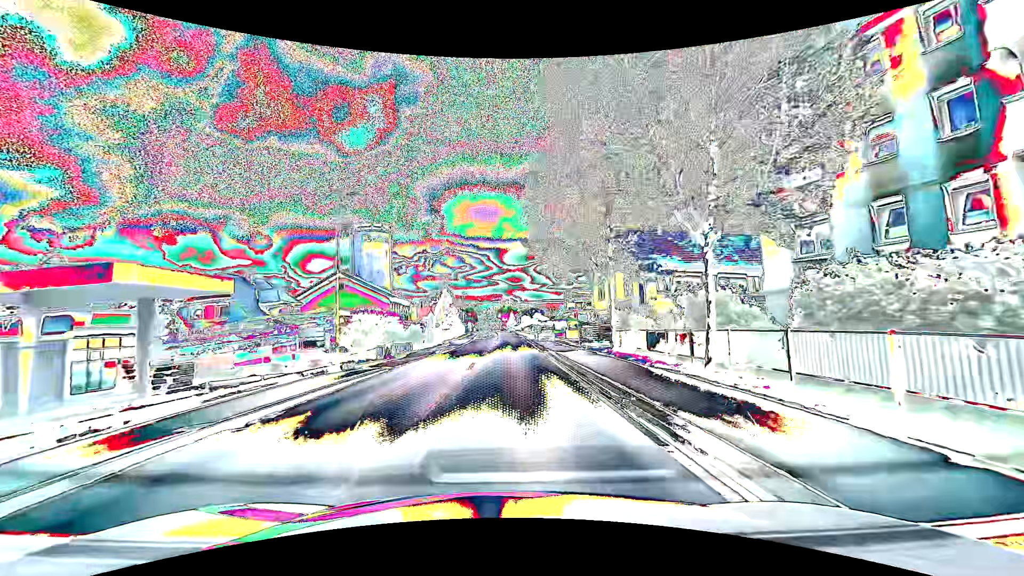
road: primary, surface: asphalt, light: Day
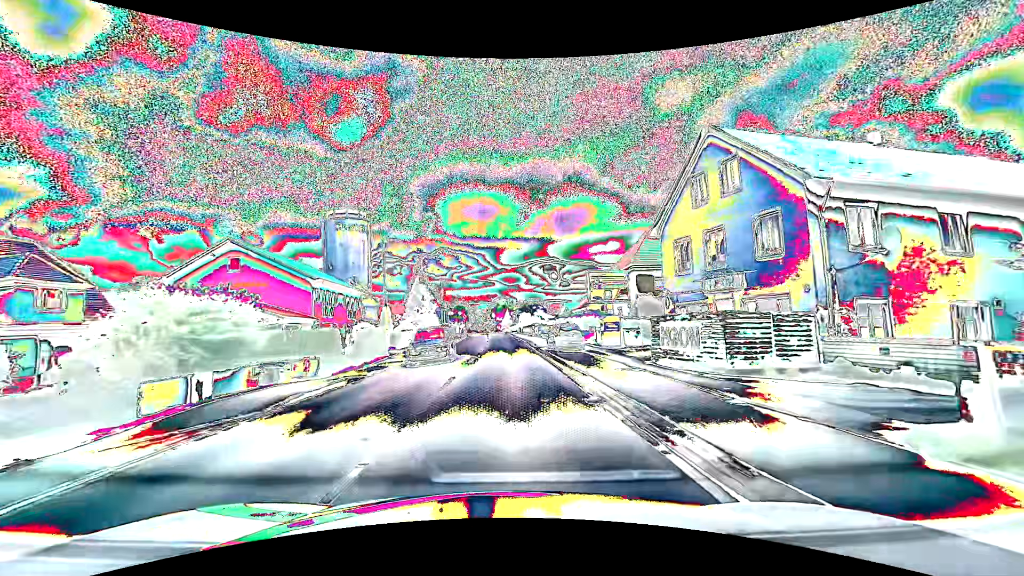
(0.0, +23.7) m; +1°
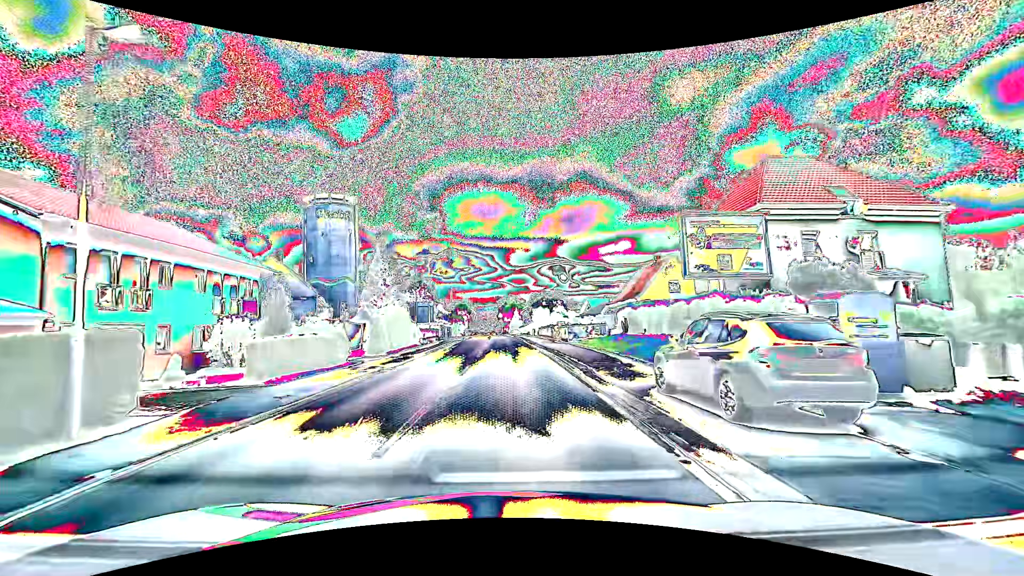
(-0.2, +23.7) m; -1°
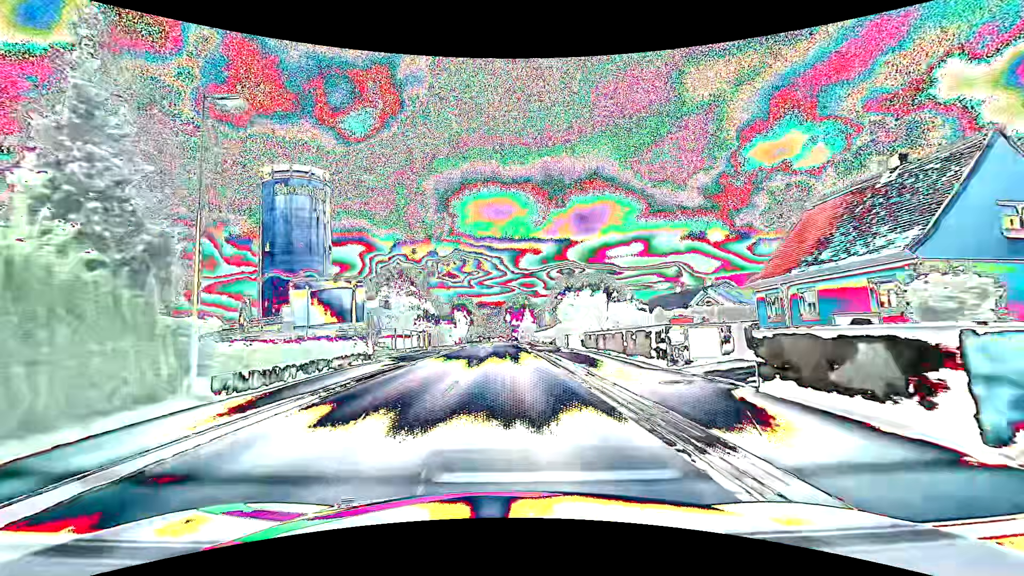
(-0.4, +31.5) m; -1°
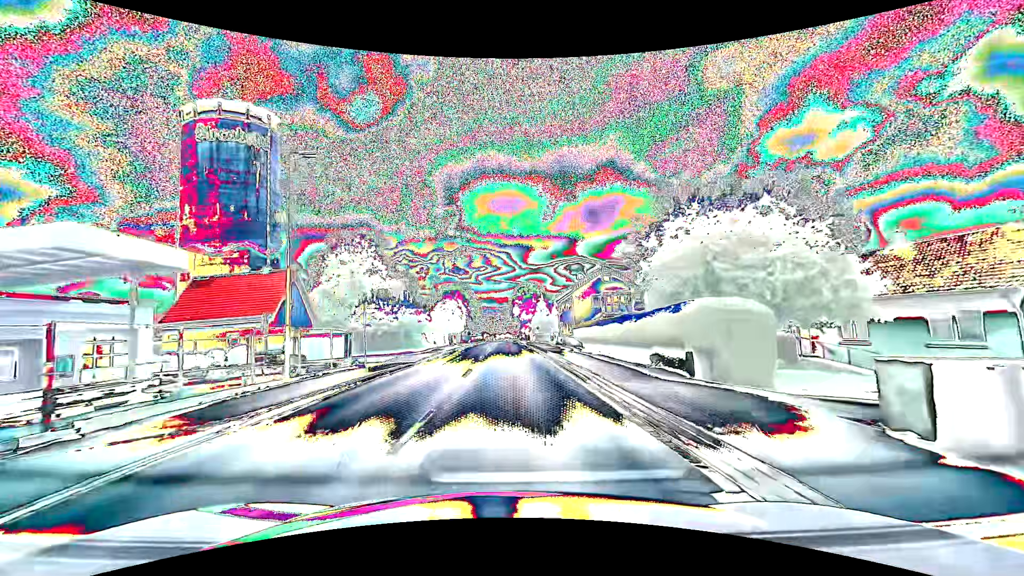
(-0.3, +31.6) m; -1°
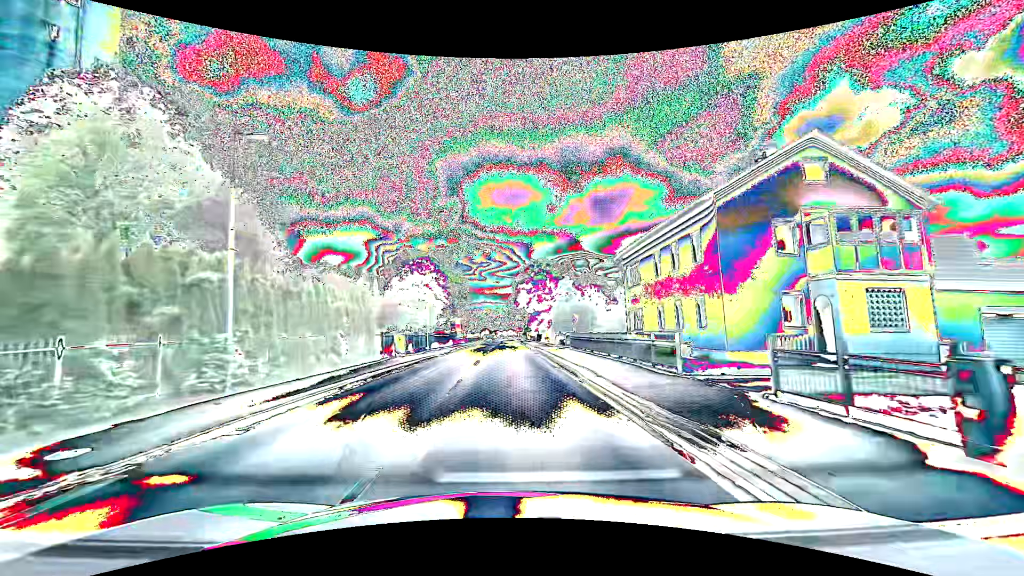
(0.0, +39.8) m; 0°
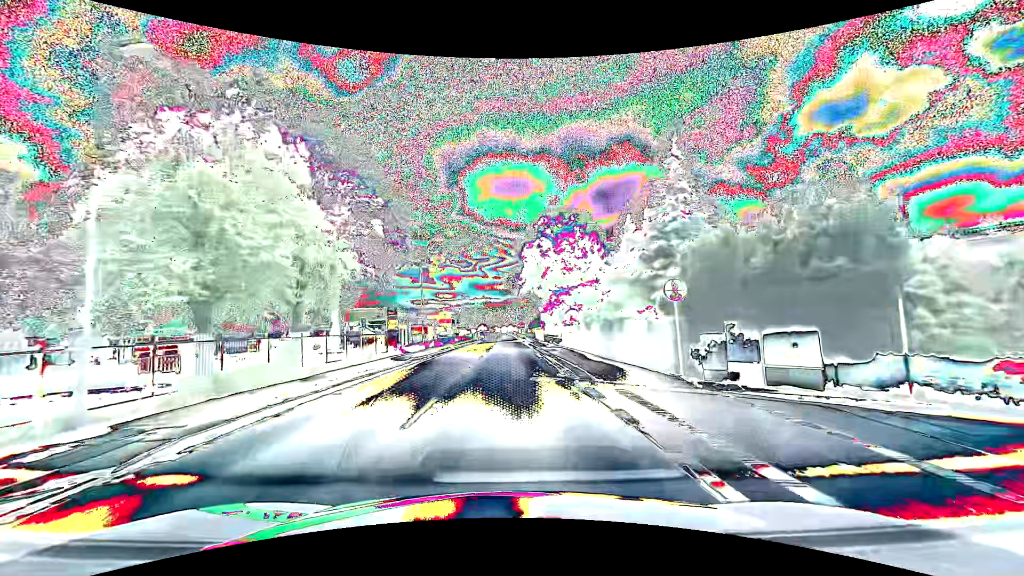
(-0.1, +40.0) m; 0°
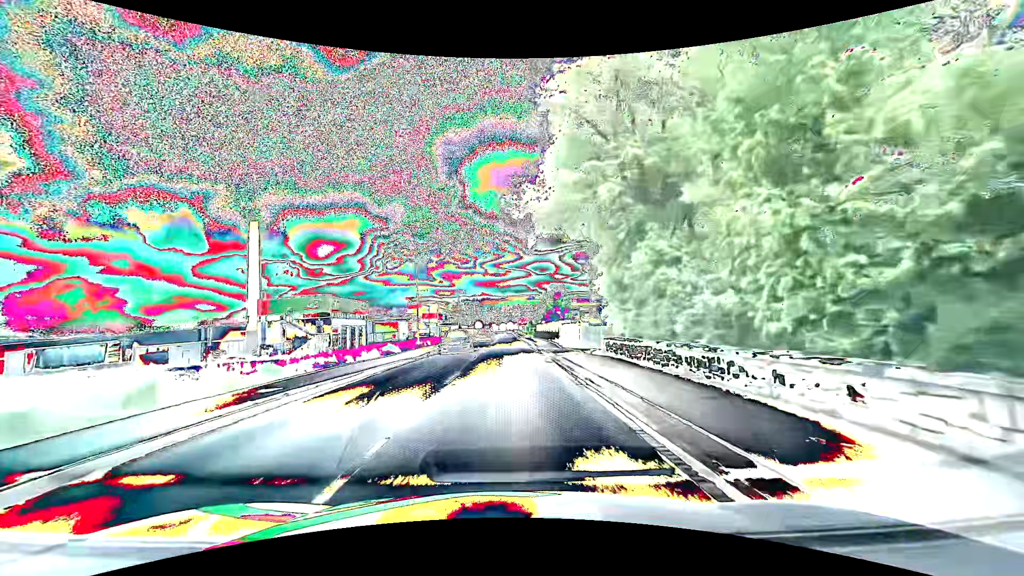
(0.0, +40.0) m; 0°
(0, +10) (0, +20) (0, +30) (0, +40) (0, +50) (0, +60) (0, +70) (0, +80) (0, +90) (0, +100) m
